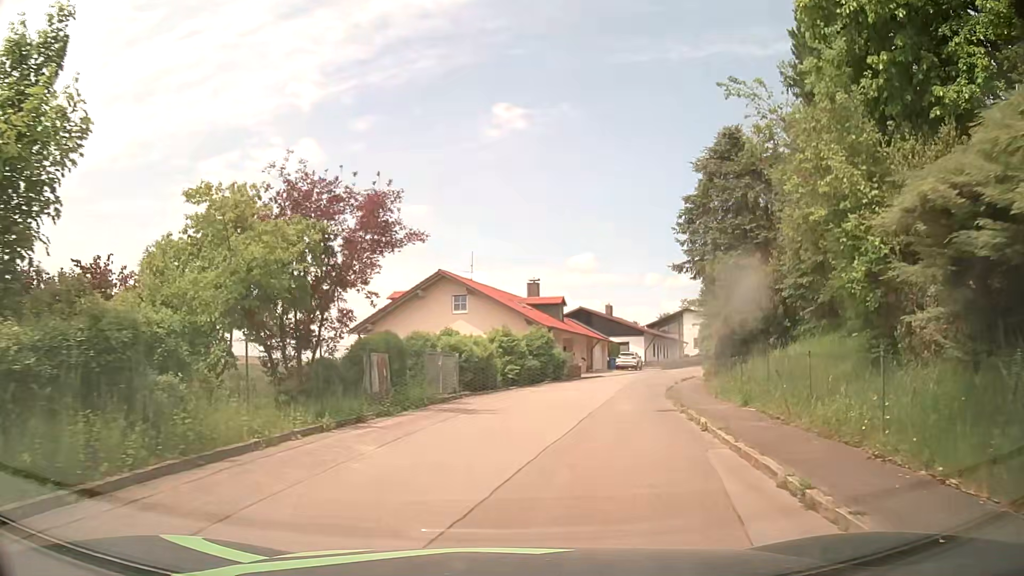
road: residential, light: Day
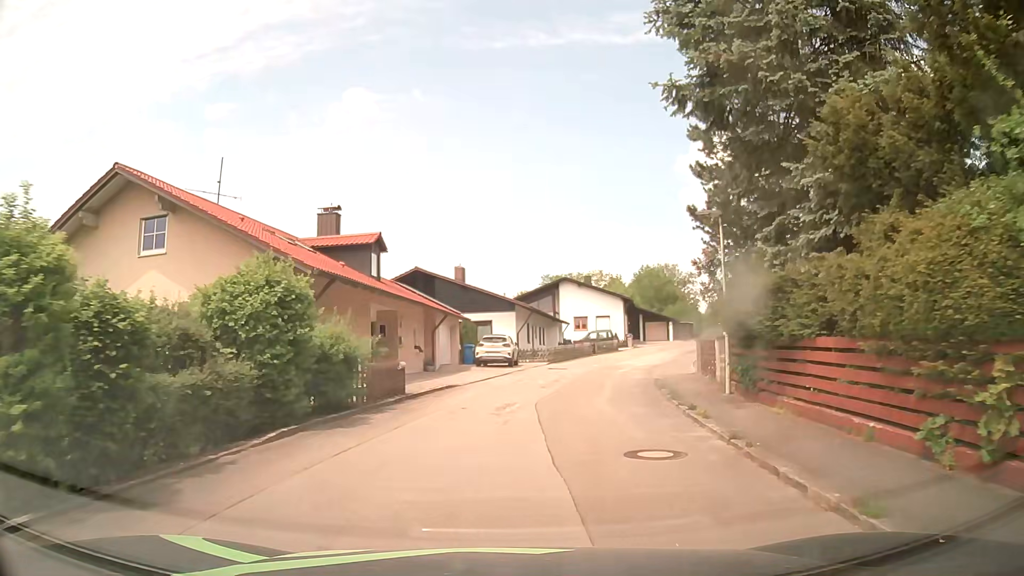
(+2.8, +22.8) m; +13°
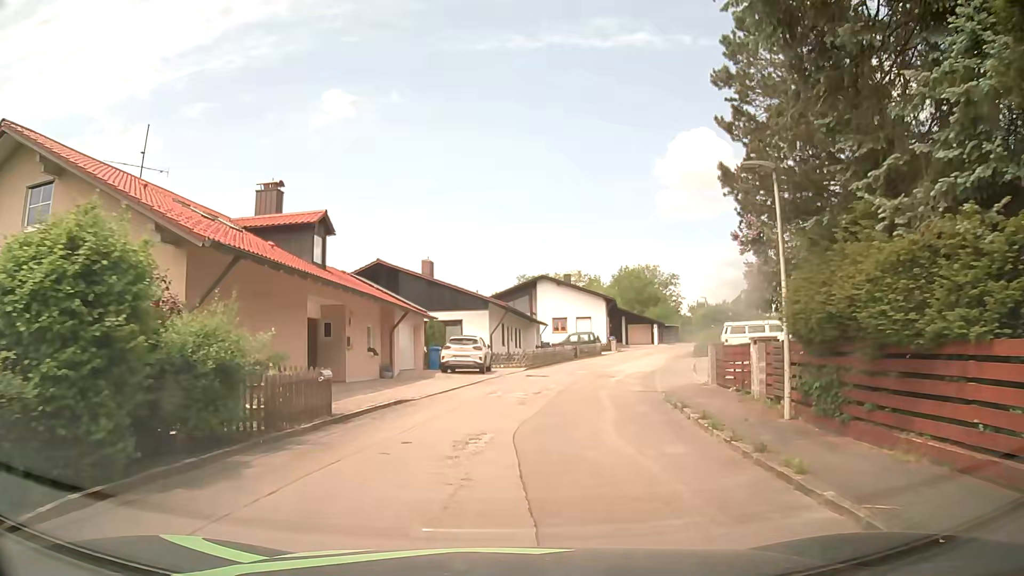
(+0.1, +4.7) m; +2°
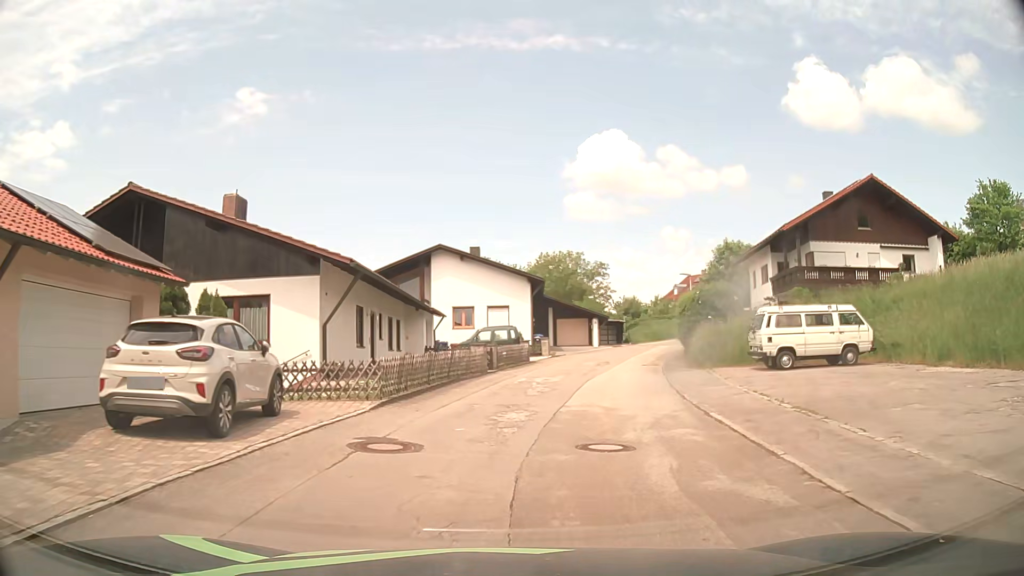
(+1.4, +18.7) m; +8°
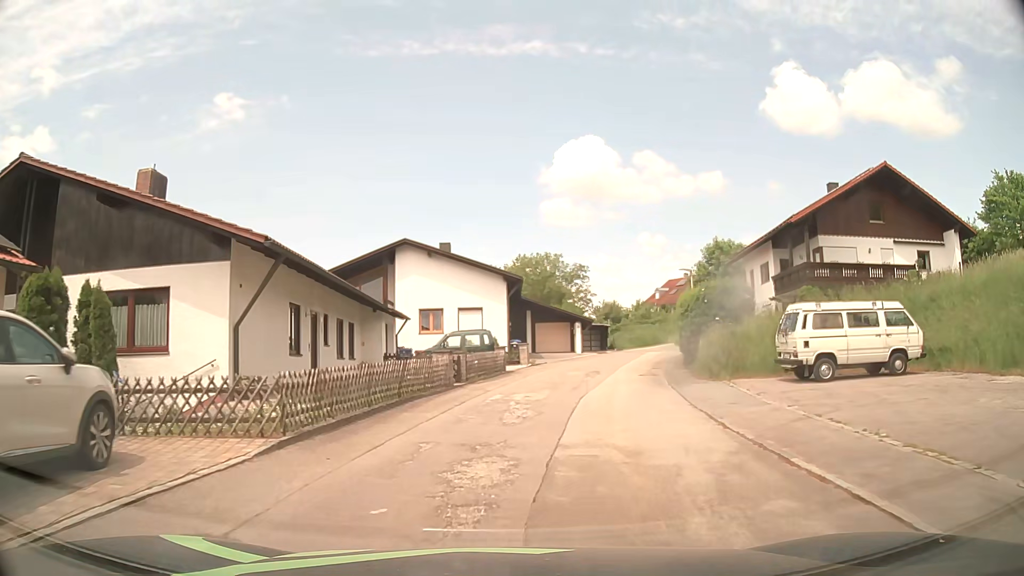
(+0.1, +4.6) m; +2°
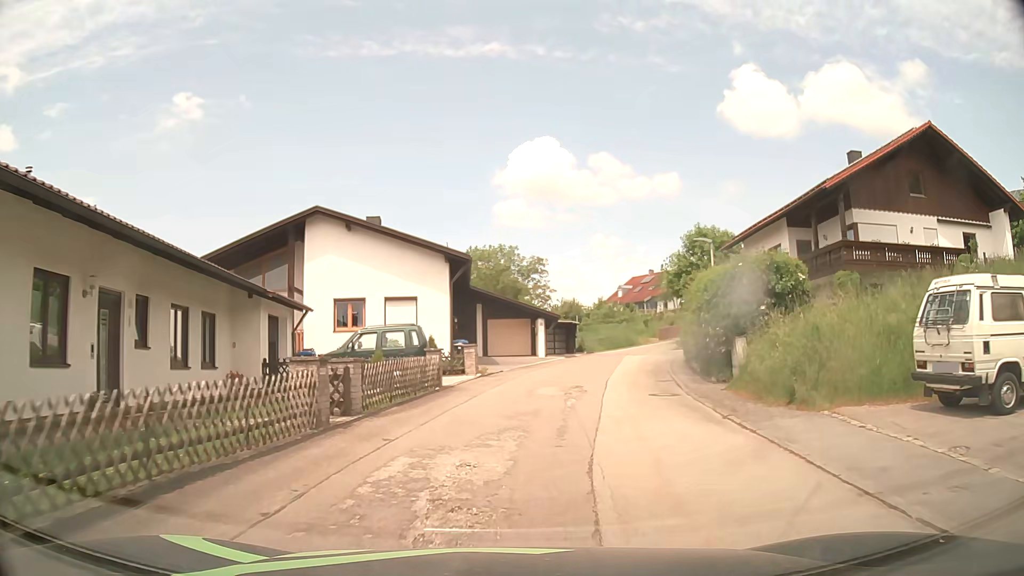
(+0.4, +9.2) m; +4°
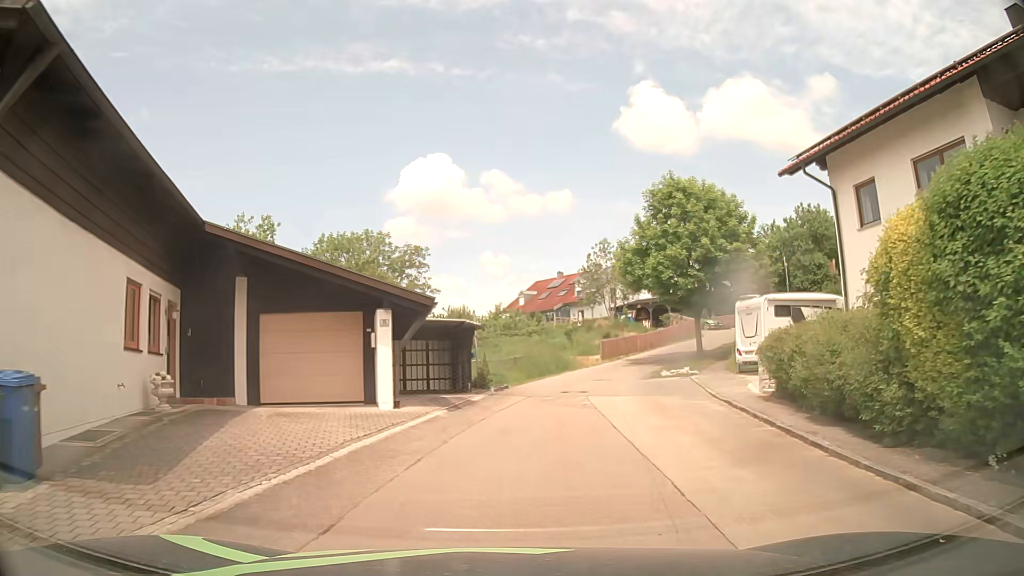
(+1.9, +22.6) m; +9°
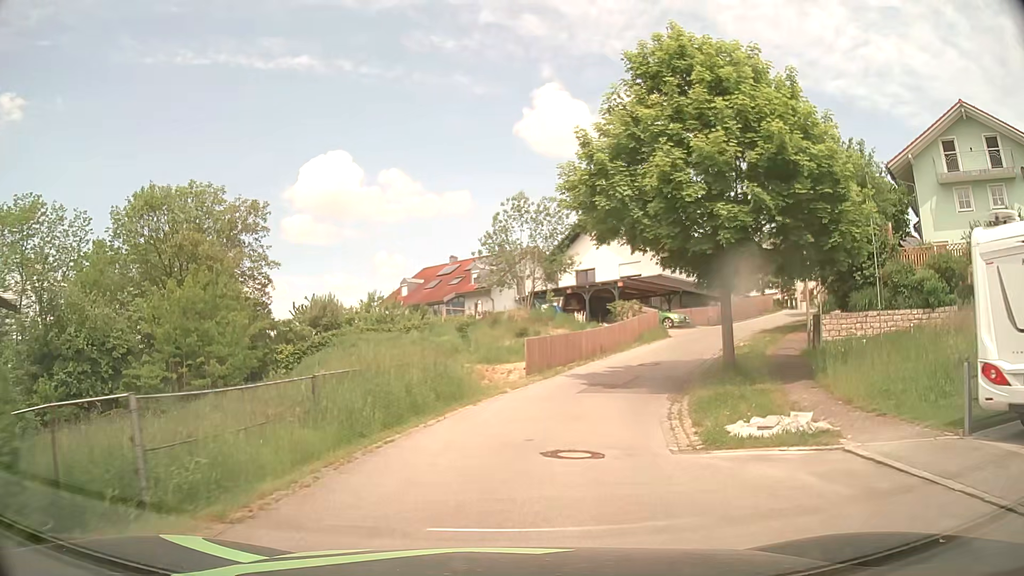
(+1.2, +18.1) m; +10°
(+1, +10) (+3, +20) (+7, +29) (+13, +37) (+20, +44) (+24, +53) (+23, +63) (+18, +72) (+11, +79) (+5, +87) m
